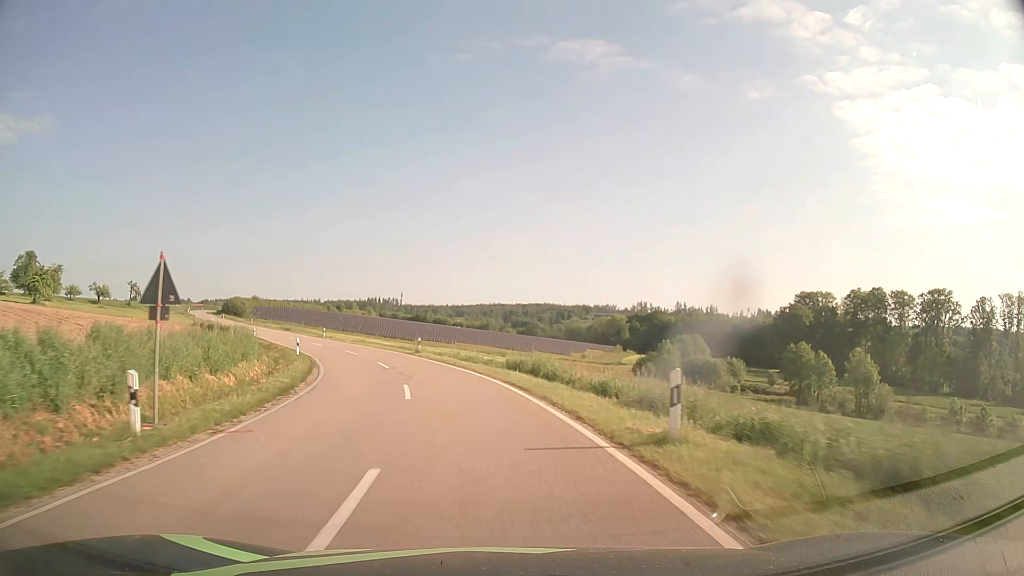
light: Day
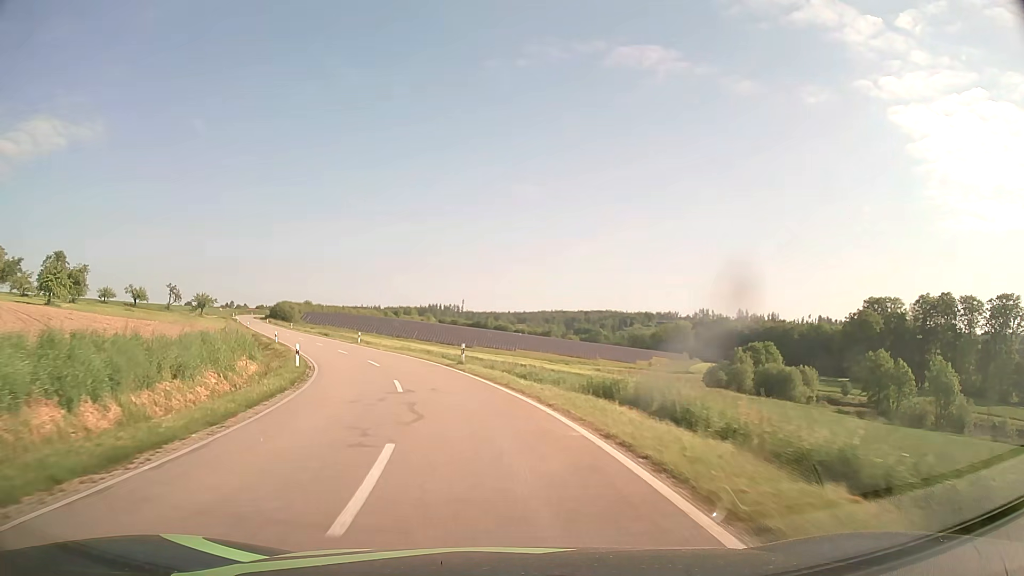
(-0.4, +10.3) m; -5°
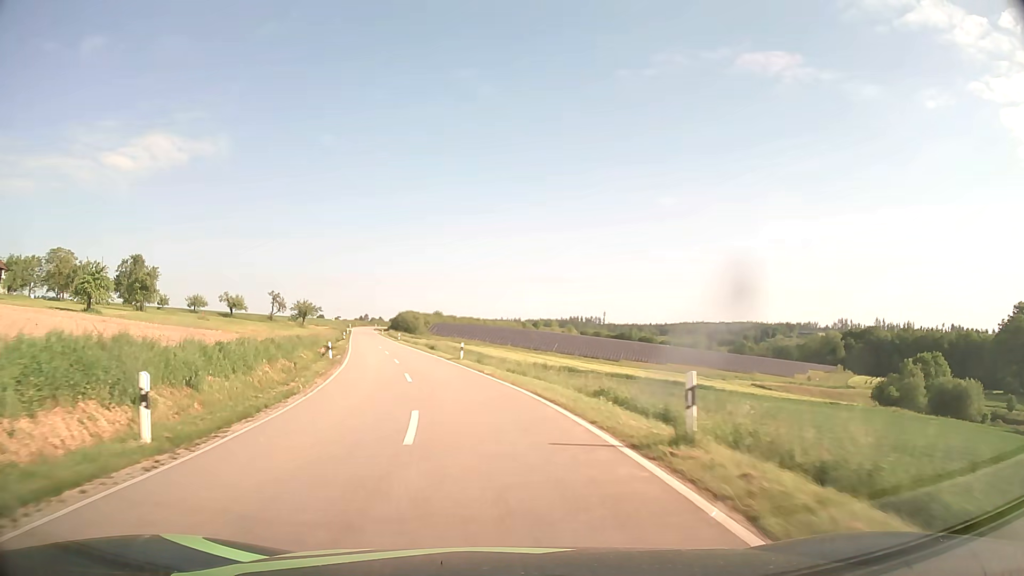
(-2.2, +20.4) m; -12°
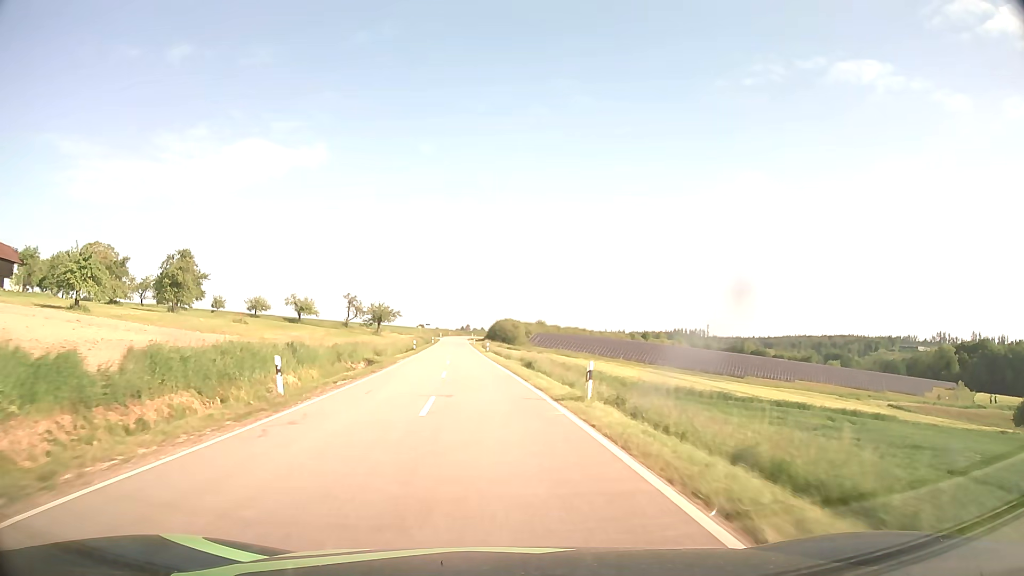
(-1.9, +21.2) m; -9°
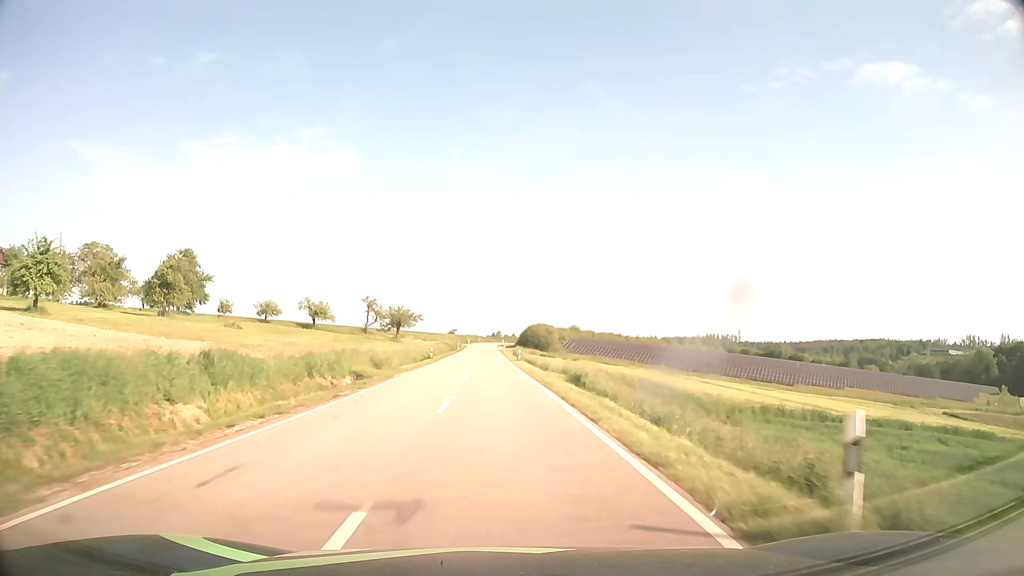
(-0.3, +11.1) m; -3°
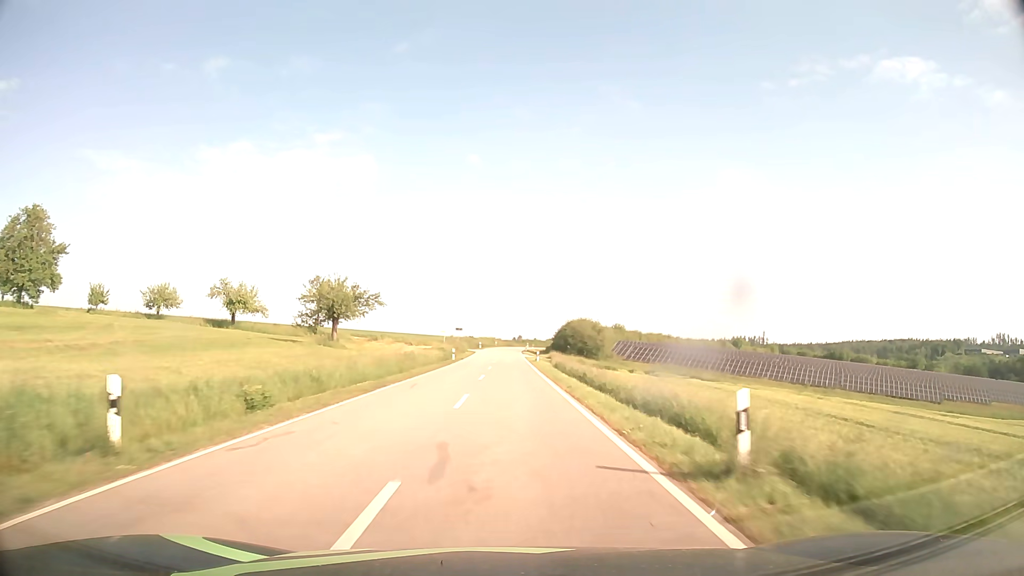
(-1.3, +47.5) m; -2°
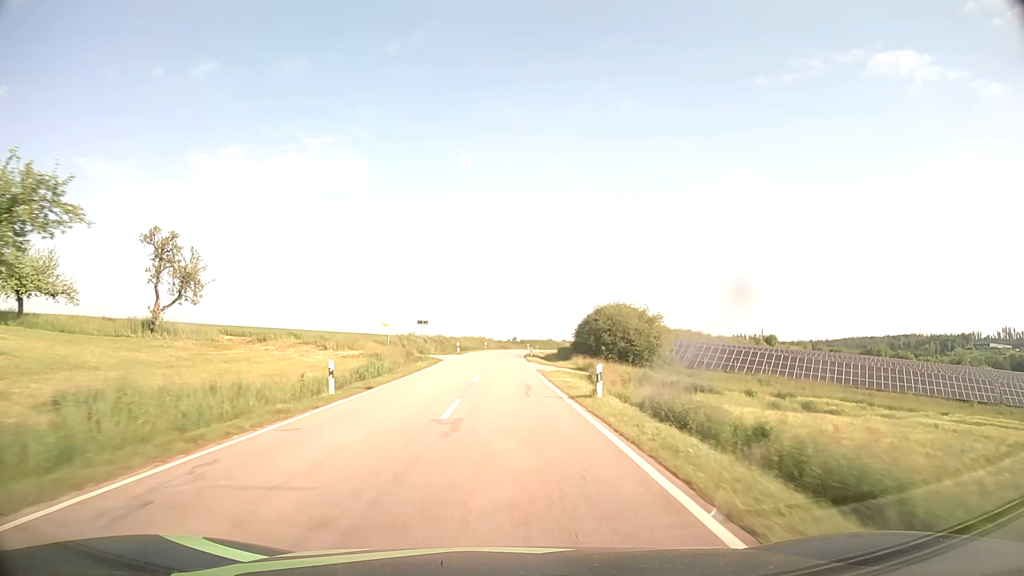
(+0.2, +38.9) m; +1°
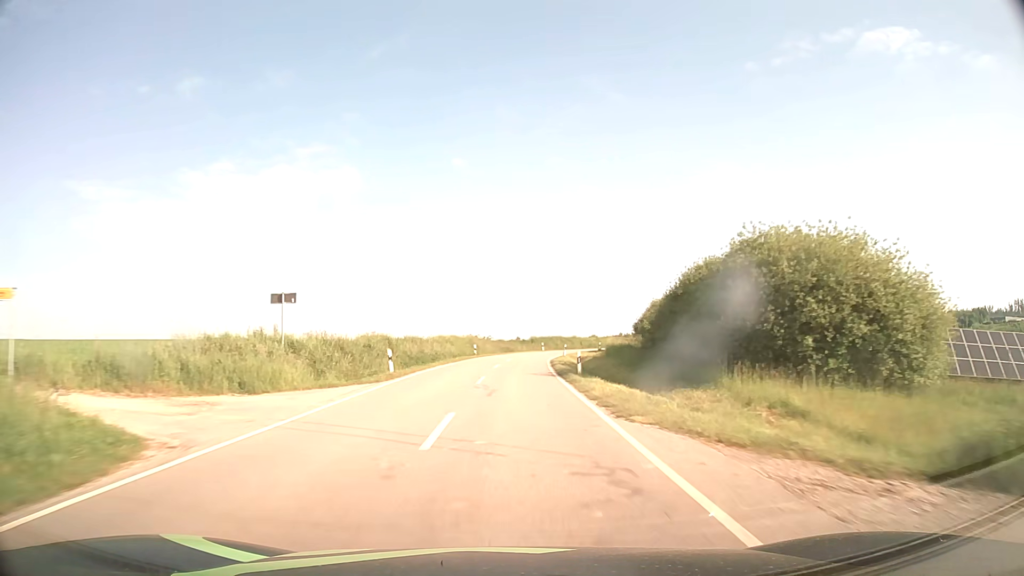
(-0.1, +39.9) m; 0°
(0, +10) (0, +20) (0, +30) (+1, +40) (+1, +50) (+3, +60) (+4, +70) (+7, +79) (+10, +89) (+14, +98) m
